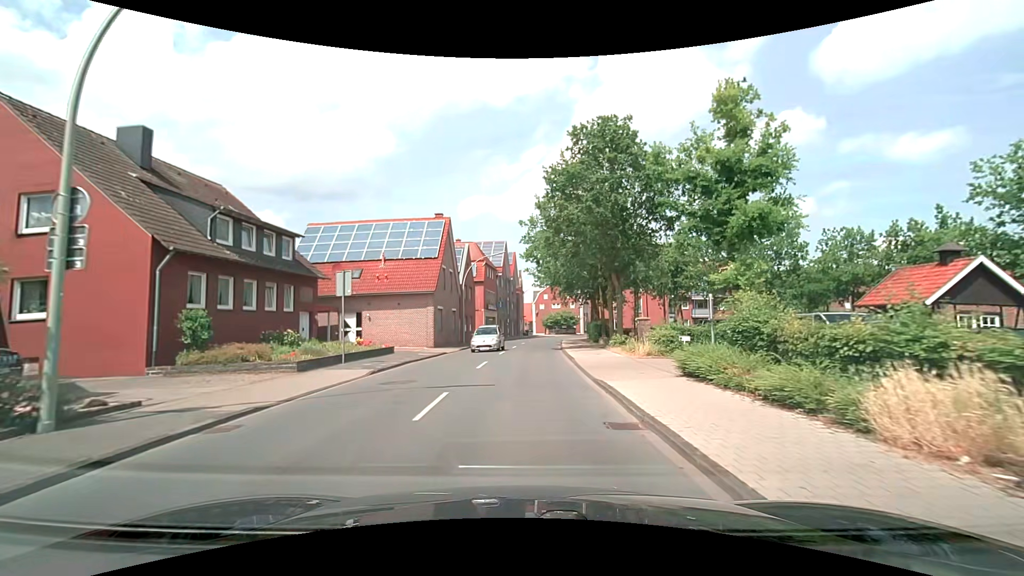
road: secondary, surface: asphalt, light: Day
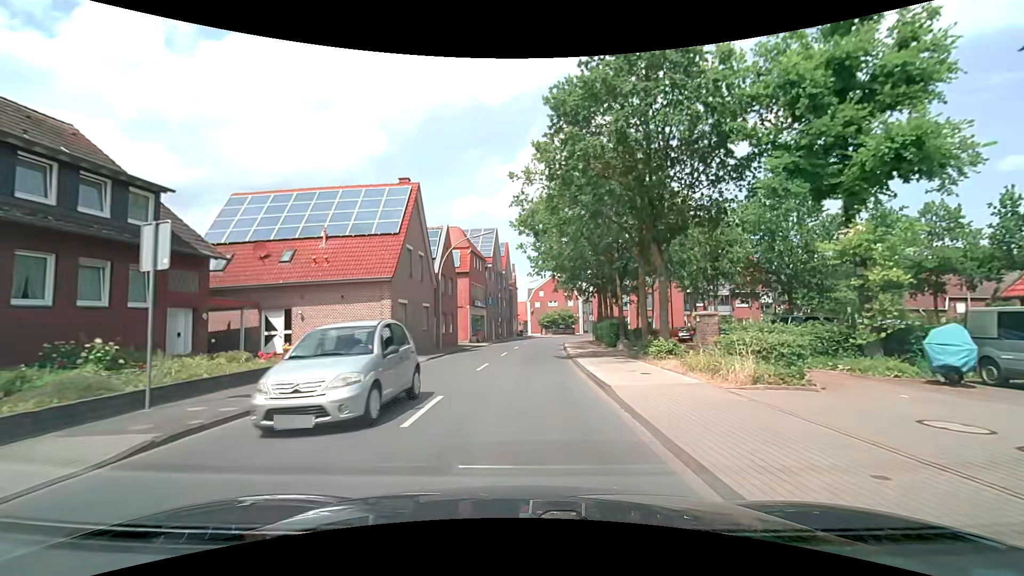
(+0.1, +9.4) m; +1°
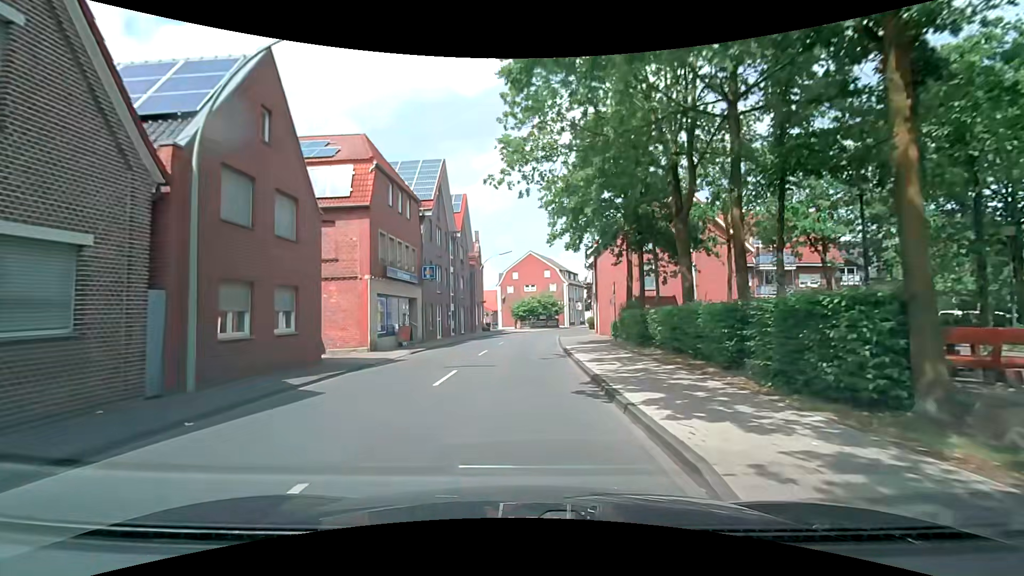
(+0.4, +23.5) m; +3°
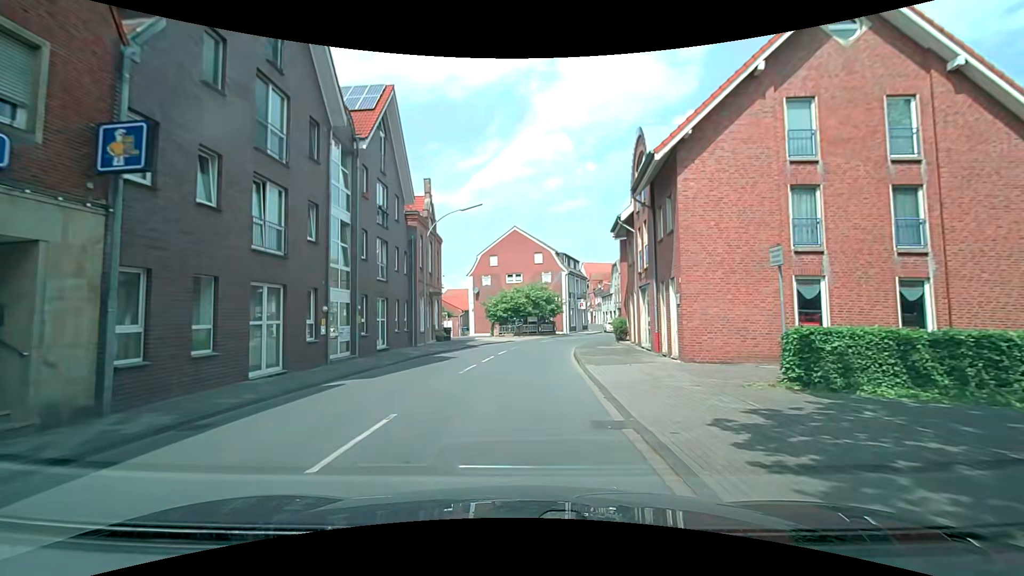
(+0.2, +23.5) m; +1°
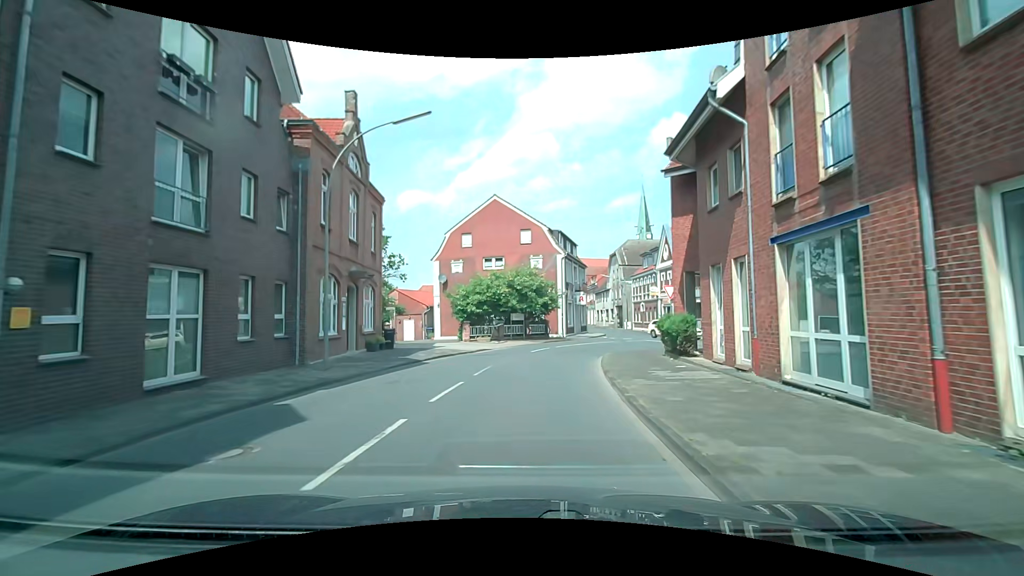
(+0.1, +14.0) m; +2°
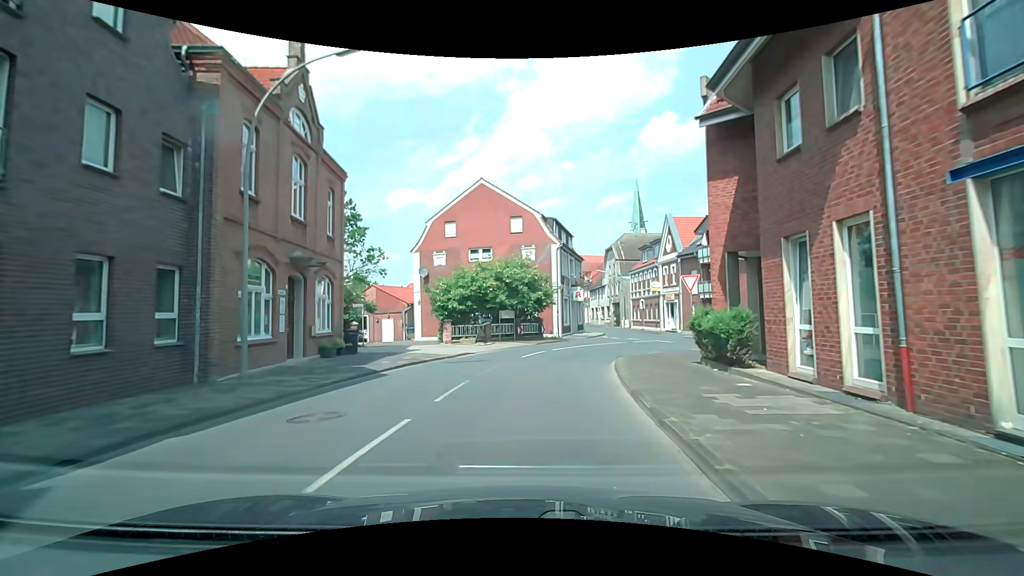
(-0.1, +4.6) m; -1°
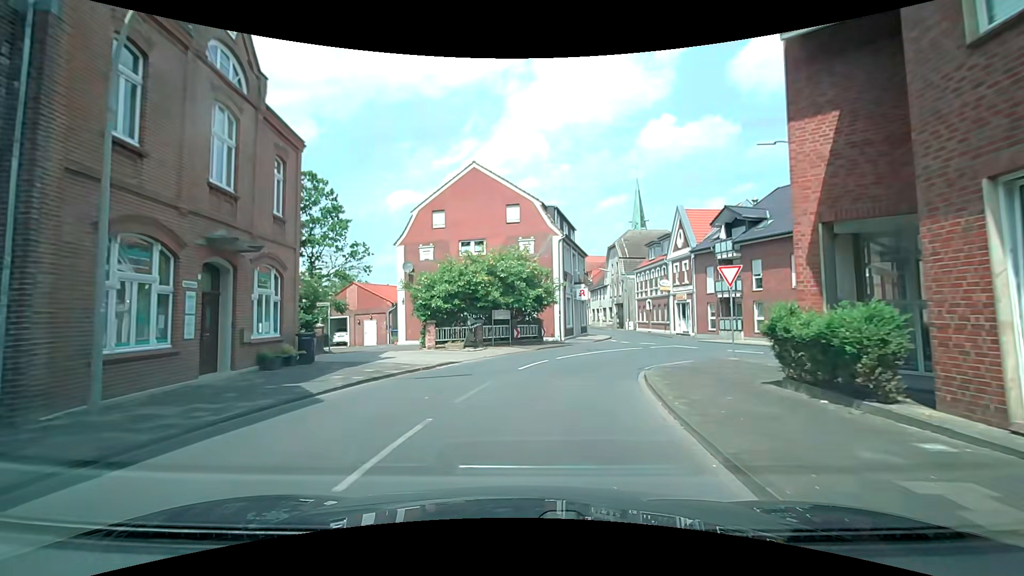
(+0.1, +4.4) m; +2°
